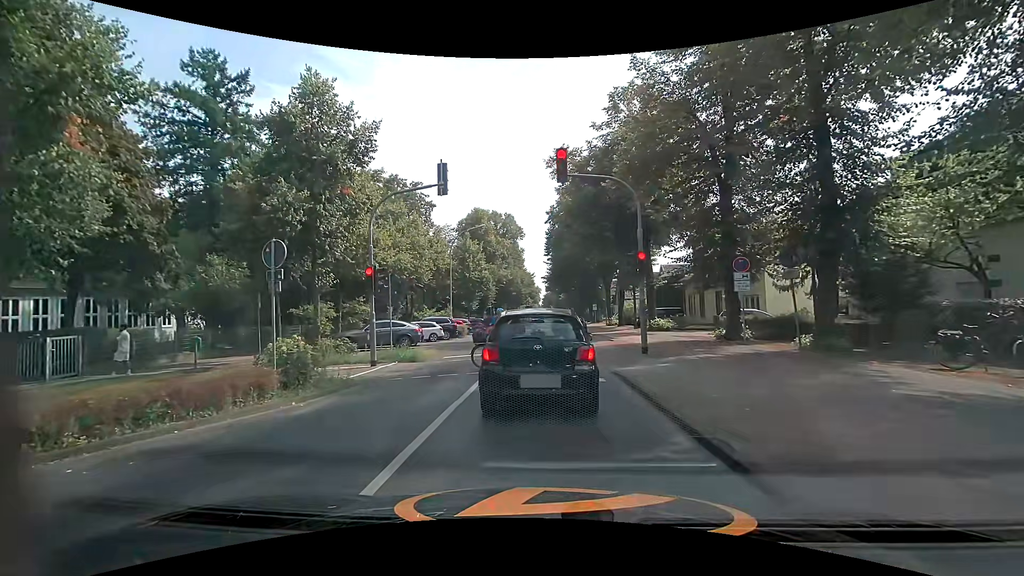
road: secondary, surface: asphalt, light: Day
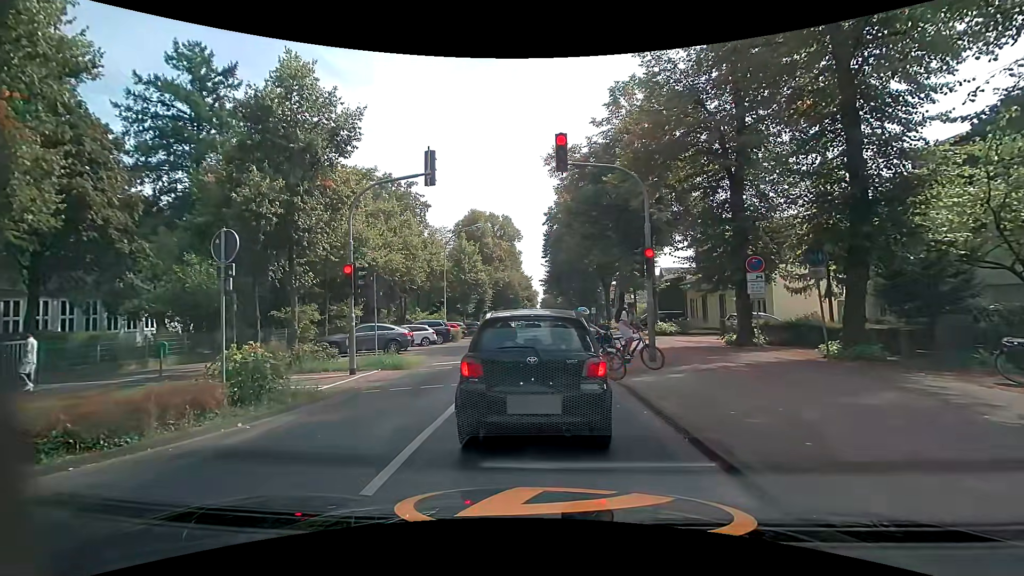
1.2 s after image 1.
(0.0, +1.5) m; 0°
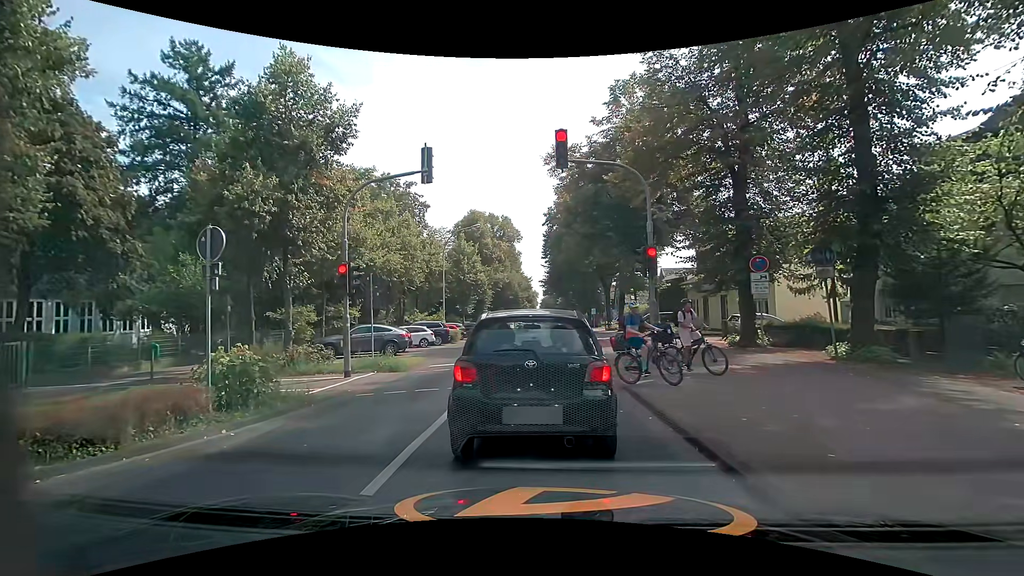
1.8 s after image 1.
(0.0, +0.4) m; 0°
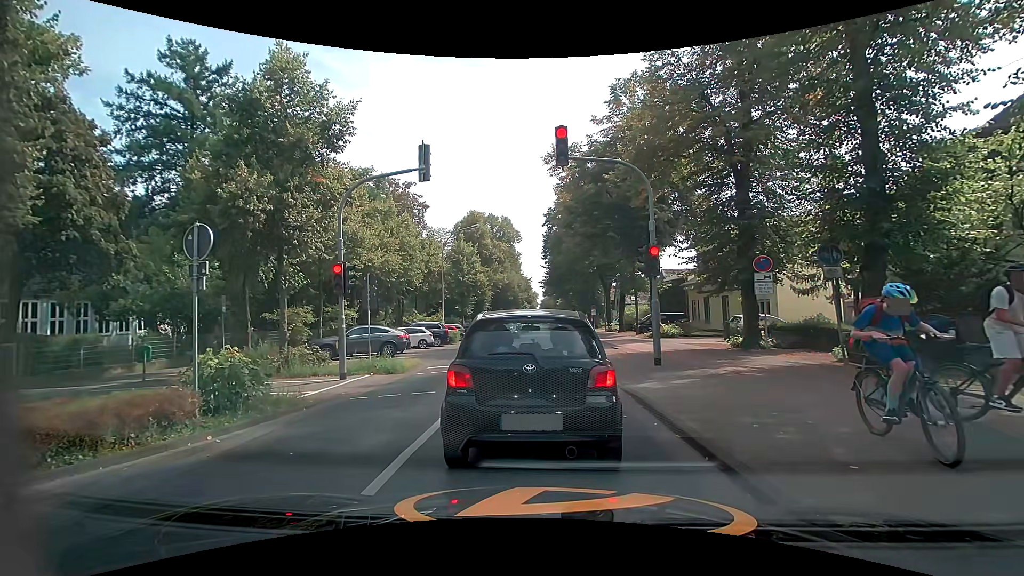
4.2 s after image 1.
(0.0, +0.4) m; 0°
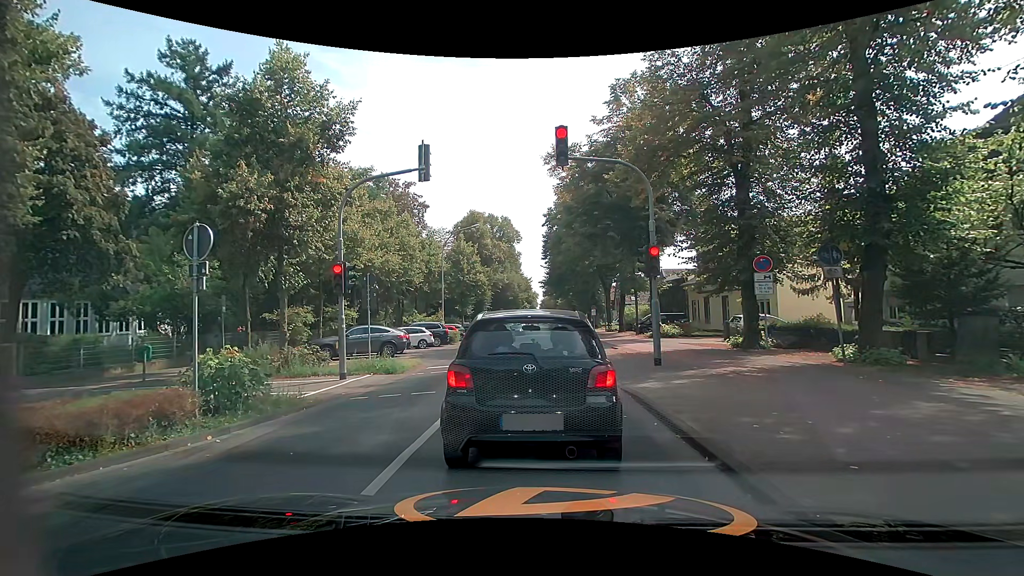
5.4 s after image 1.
(0.0, 0.0) m; 0°
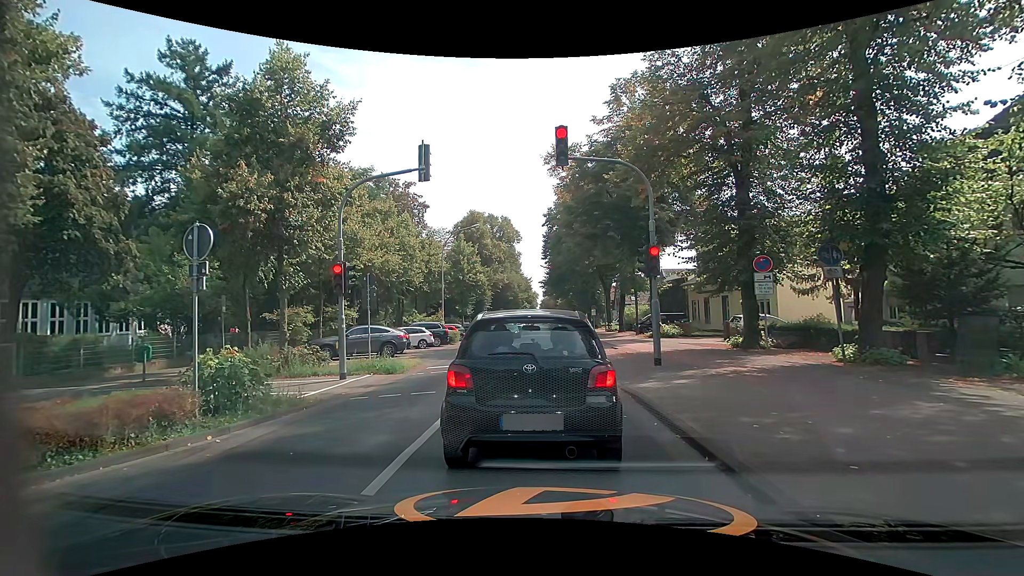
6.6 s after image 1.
(0.0, 0.0) m; 0°
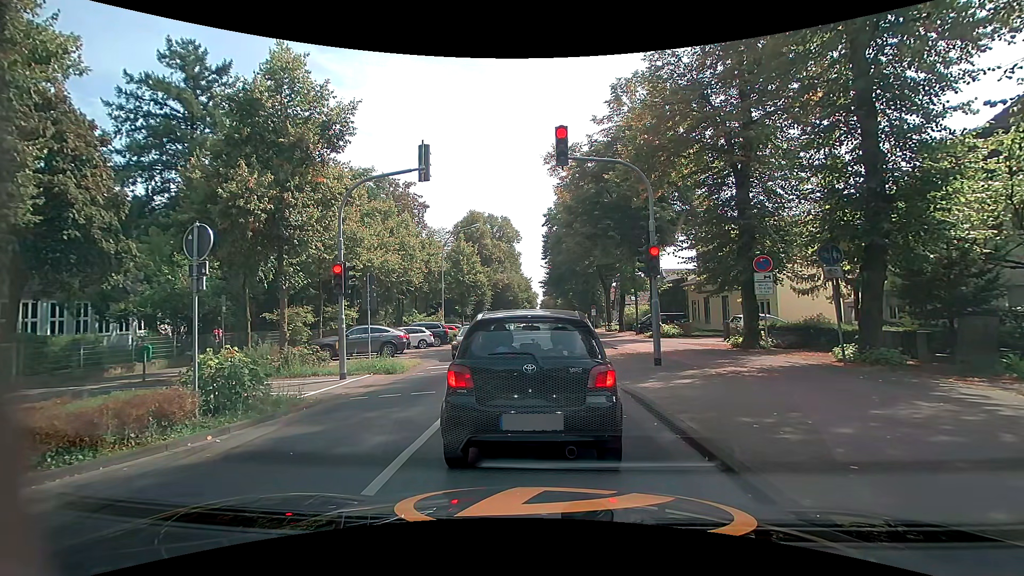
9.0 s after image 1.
(0.0, 0.0) m; 0°
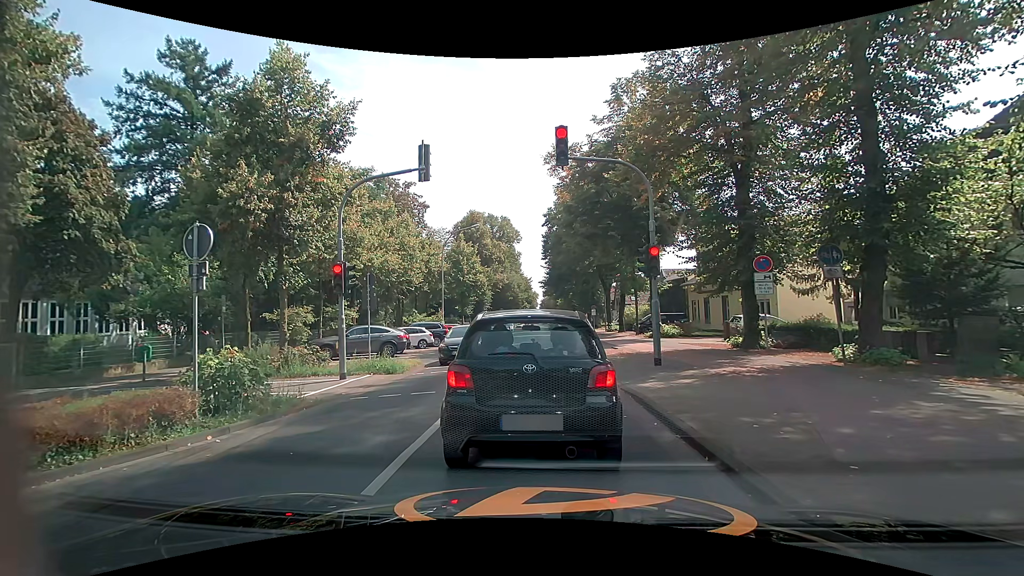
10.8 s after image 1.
(0.0, 0.0) m; 0°
(0, +10) (0, +20) (-1, +30) (-1, +40) (-2, +50) (-2, +60) (-2, +70) (-3, +80) (-3, +90) (-3, +100) m
